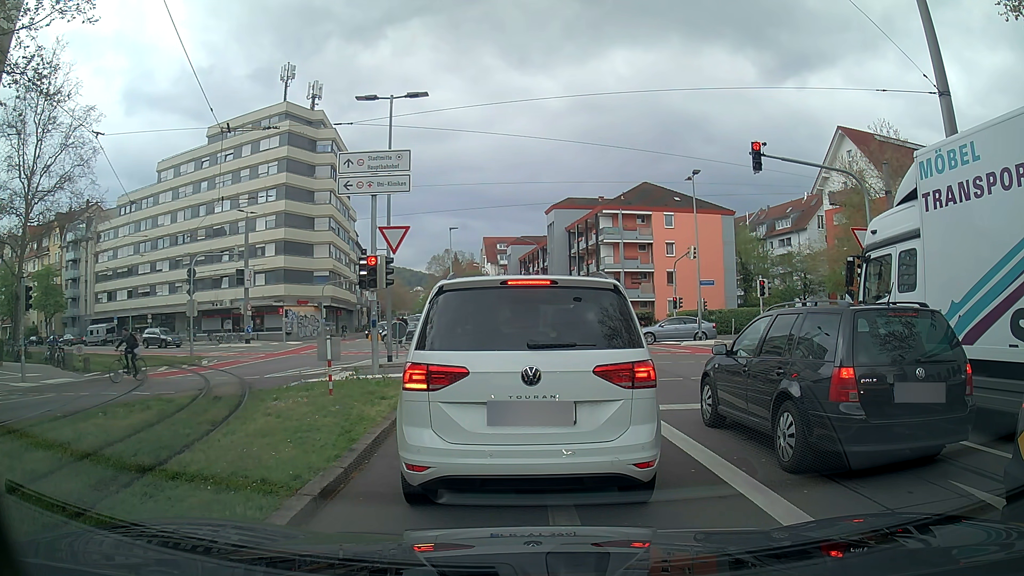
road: secondary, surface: asphalt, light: Day
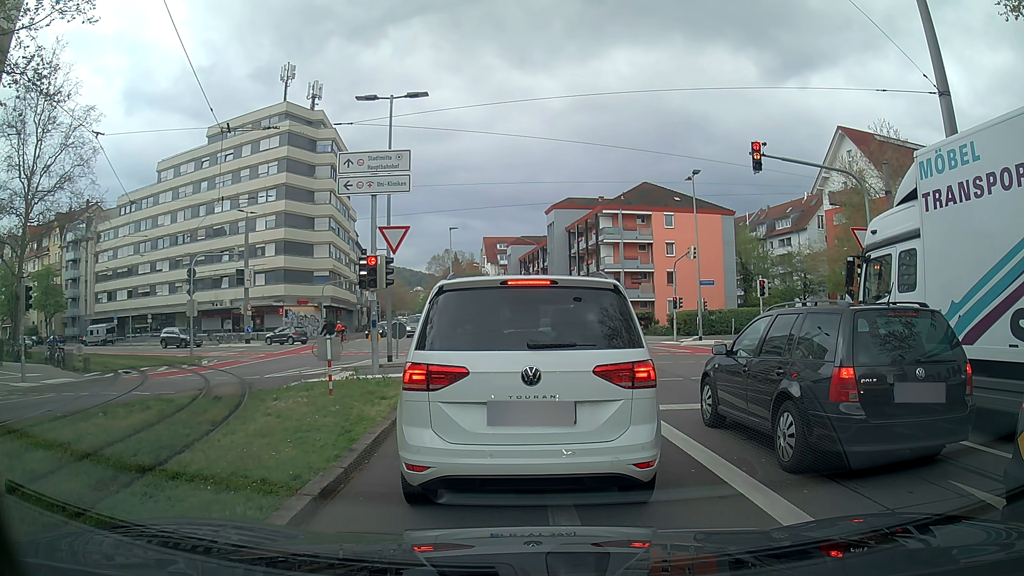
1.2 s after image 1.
(0.0, 0.0) m; 0°
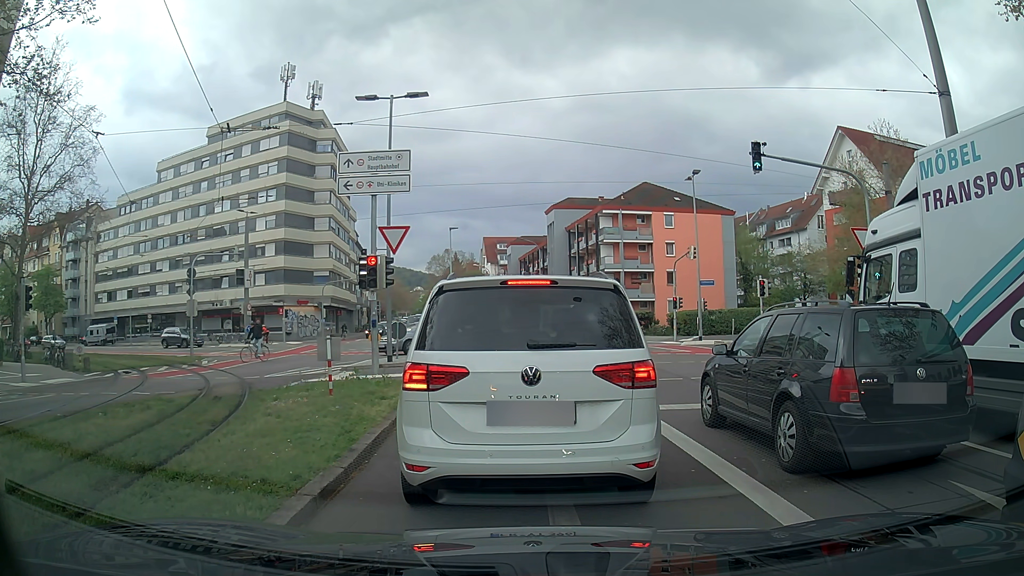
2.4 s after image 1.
(0.0, 0.0) m; 0°
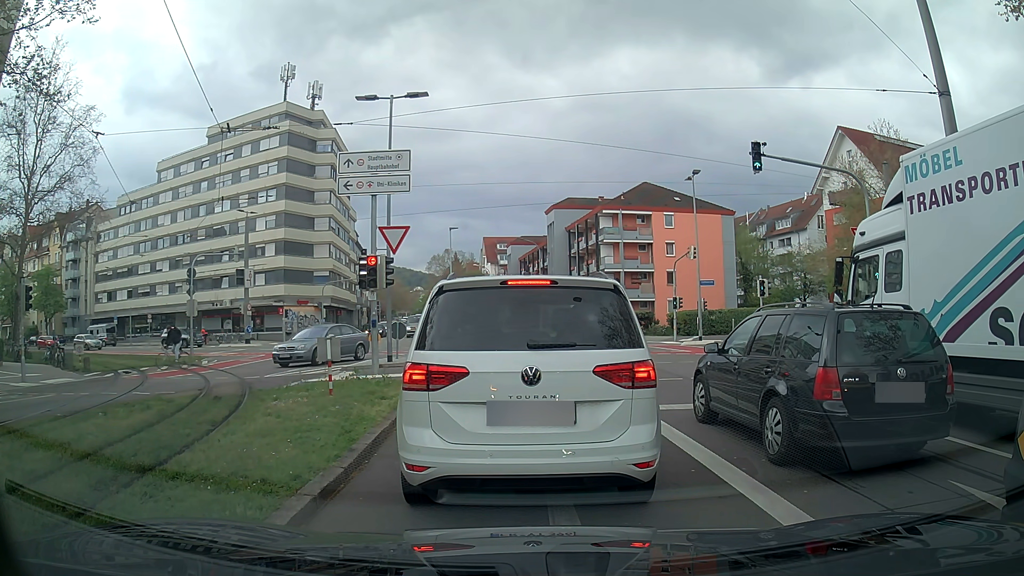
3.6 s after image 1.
(0.0, 0.0) m; 0°
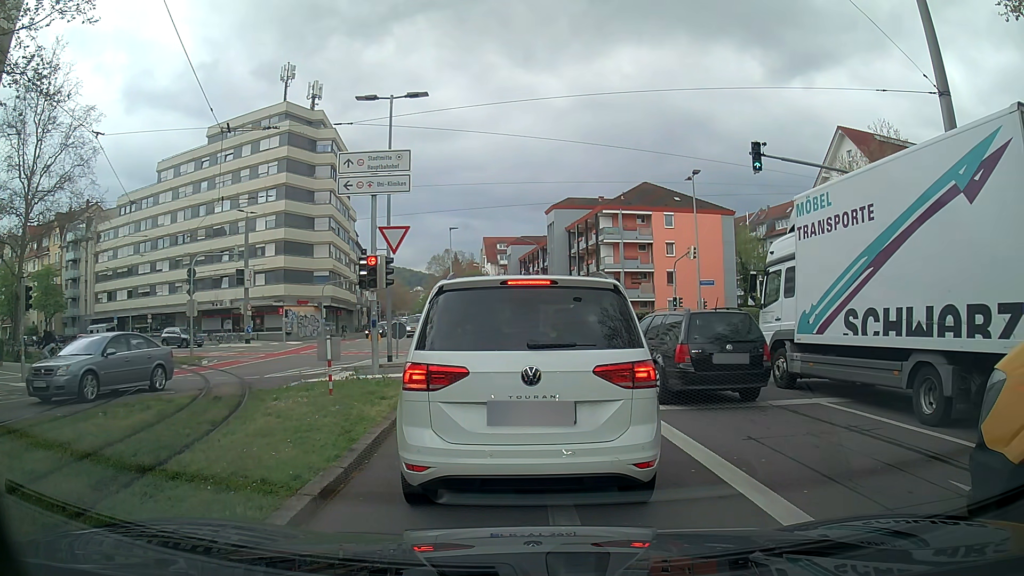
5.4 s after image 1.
(0.0, 0.0) m; 0°
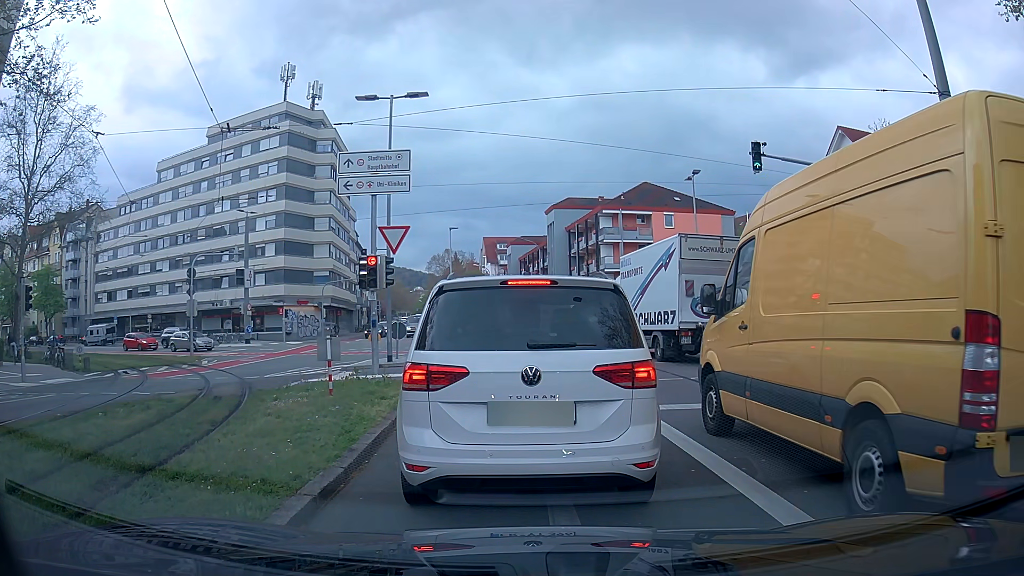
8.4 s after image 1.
(0.0, 0.0) m; 0°
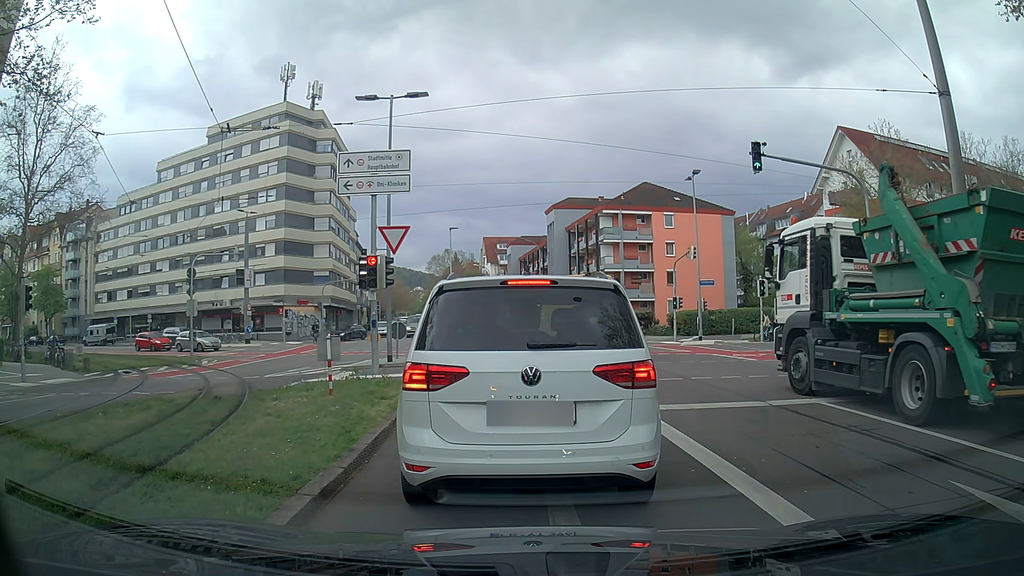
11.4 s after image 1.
(0.0, 0.0) m; 0°
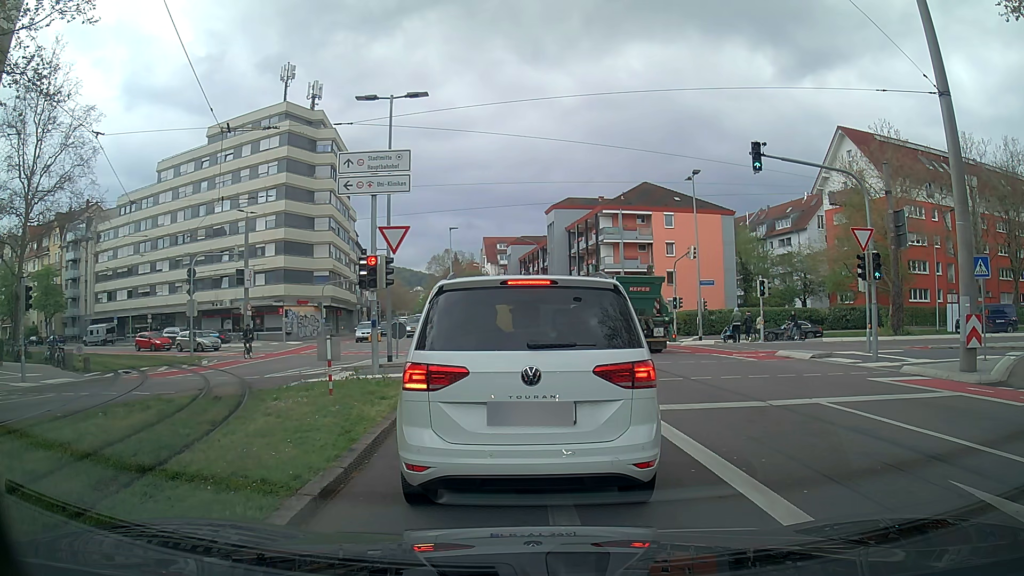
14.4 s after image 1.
(0.0, 0.0) m; 0°
